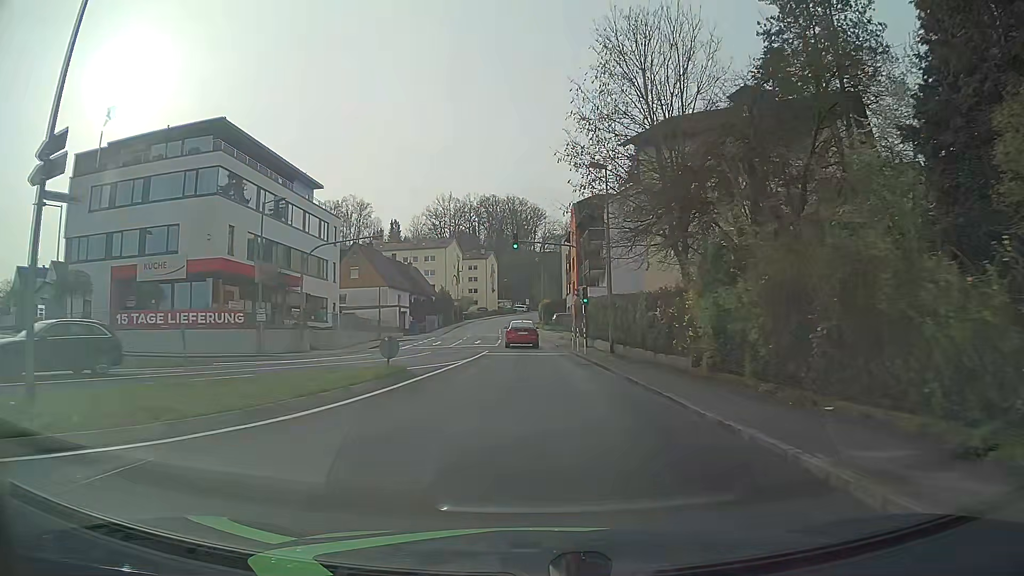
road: tertiary_link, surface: asphalt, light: Day
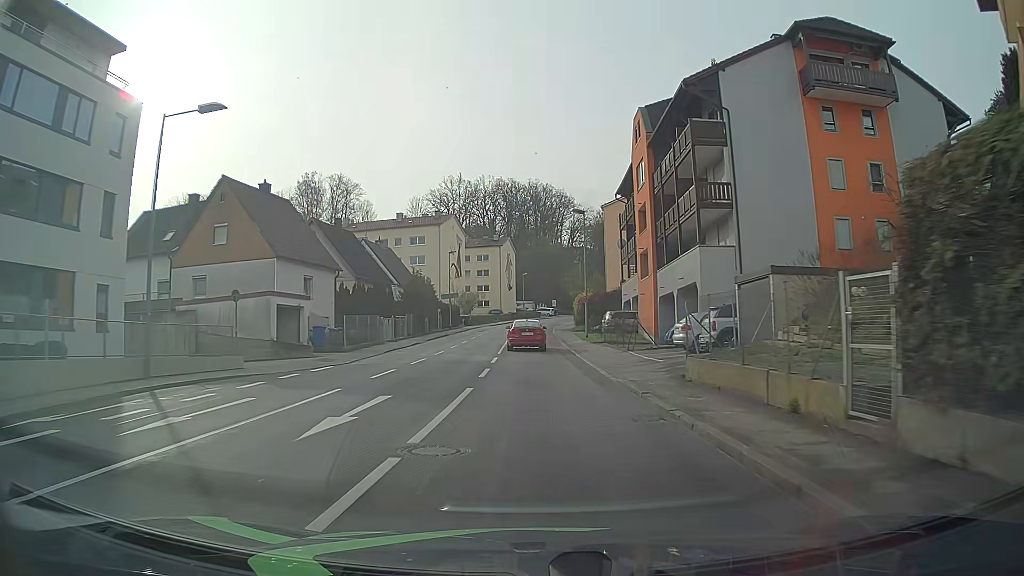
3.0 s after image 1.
(-0.7, +36.5) m; -2°
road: tertiary
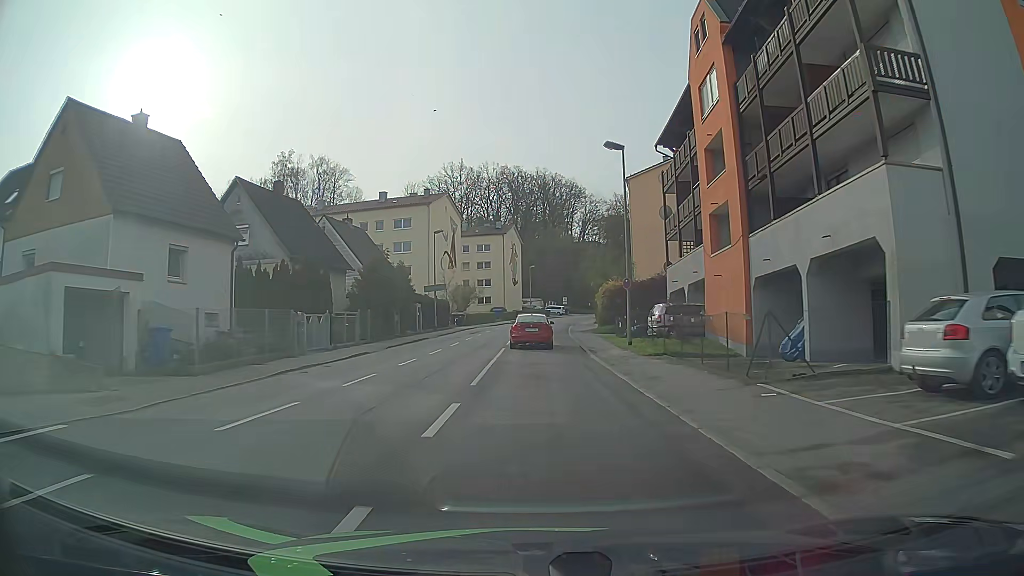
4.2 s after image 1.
(0.0, +15.6) m; 0°
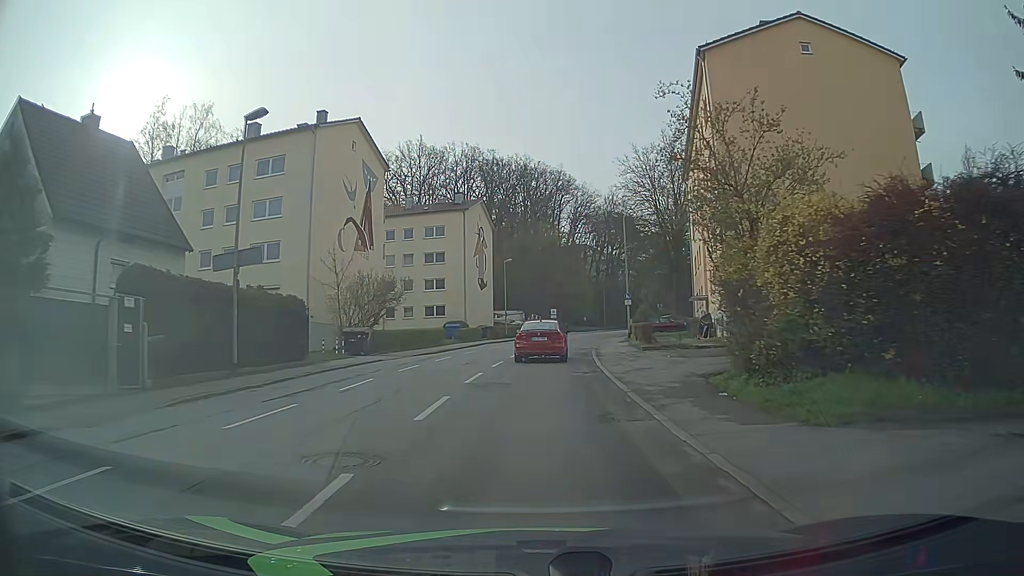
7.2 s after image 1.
(+0.2, +34.9) m; +2°
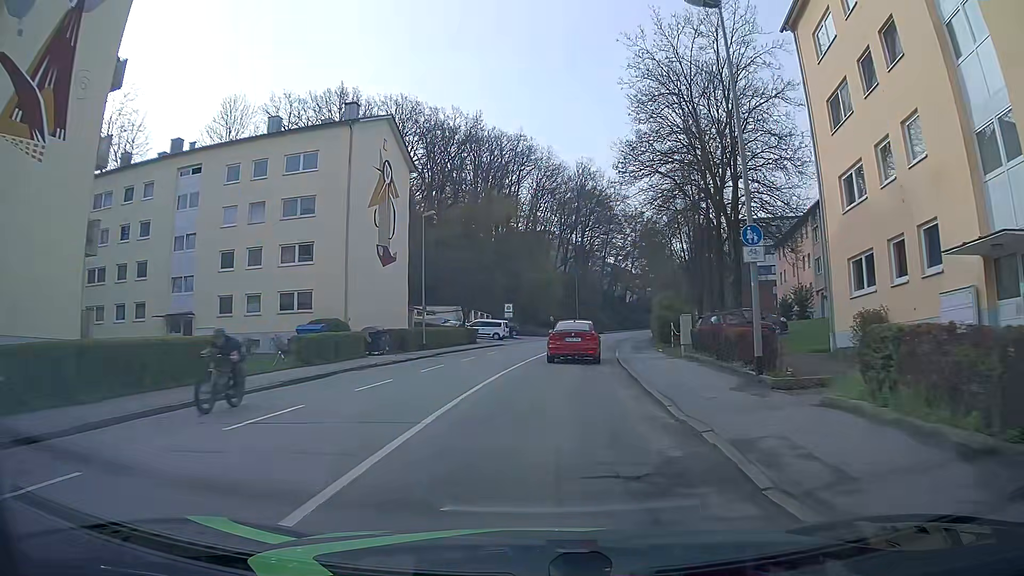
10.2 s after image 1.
(+0.8, +30.3) m; +3°
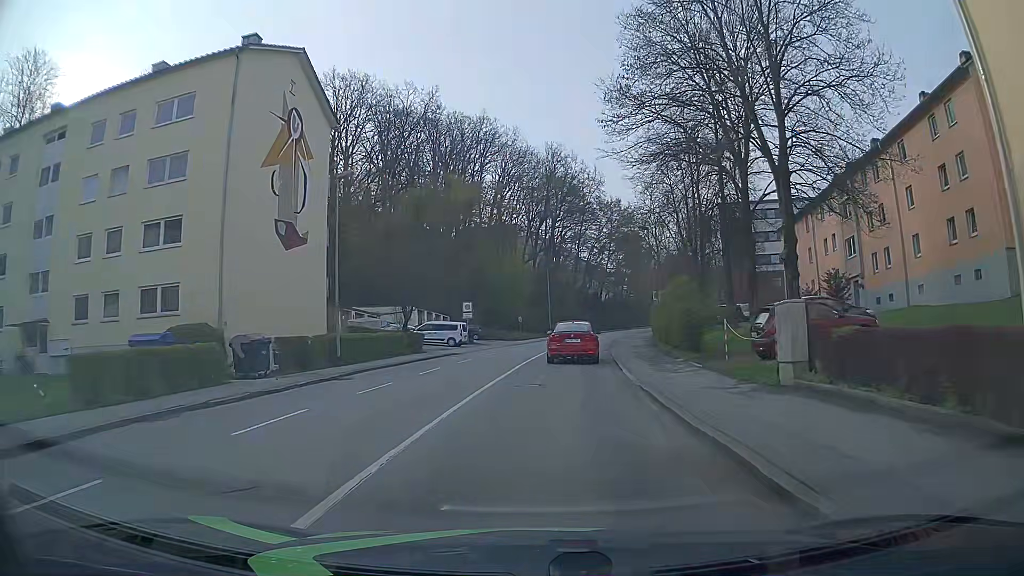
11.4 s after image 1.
(+0.5, +11.9) m; +5°
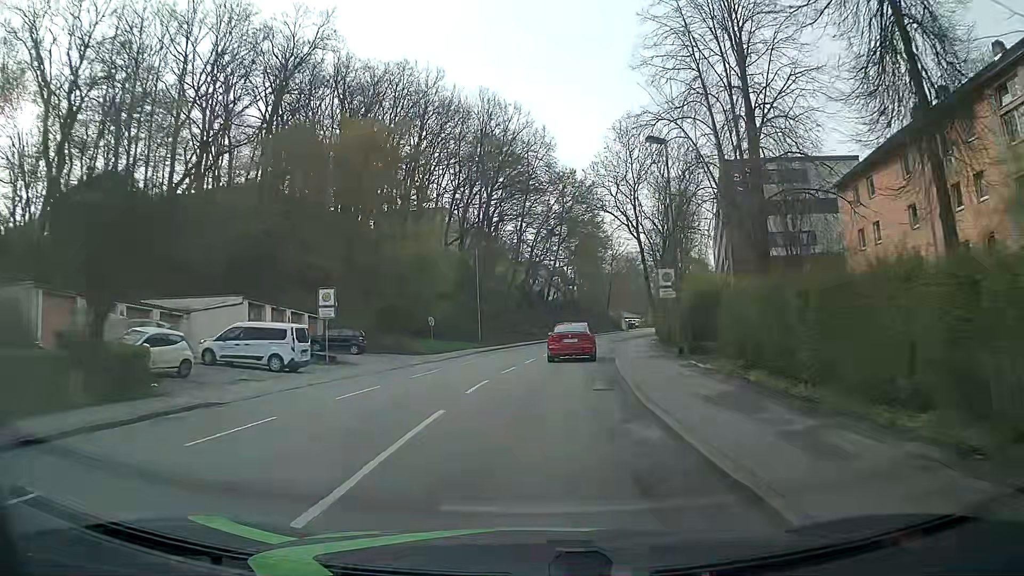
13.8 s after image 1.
(+0.4, +25.0) m; +4°
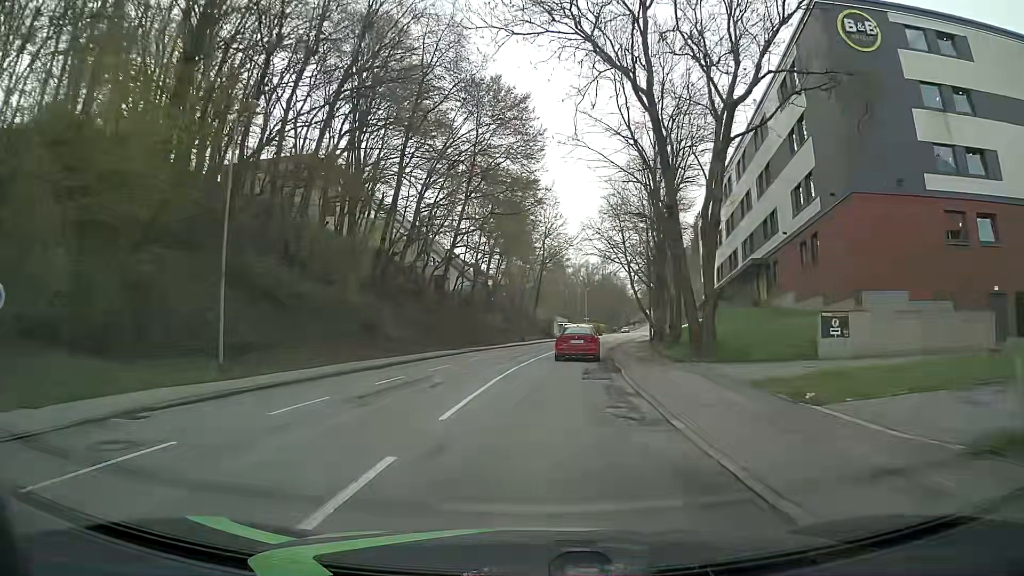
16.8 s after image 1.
(+1.7, +34.2) m; +6°
(0, +10) (+1, +20) (+2, +30) (+3, +40) (+4, +50) (+6, +60) (+8, +69) (+10, +79) (+12, +89) (+14, +99) m
